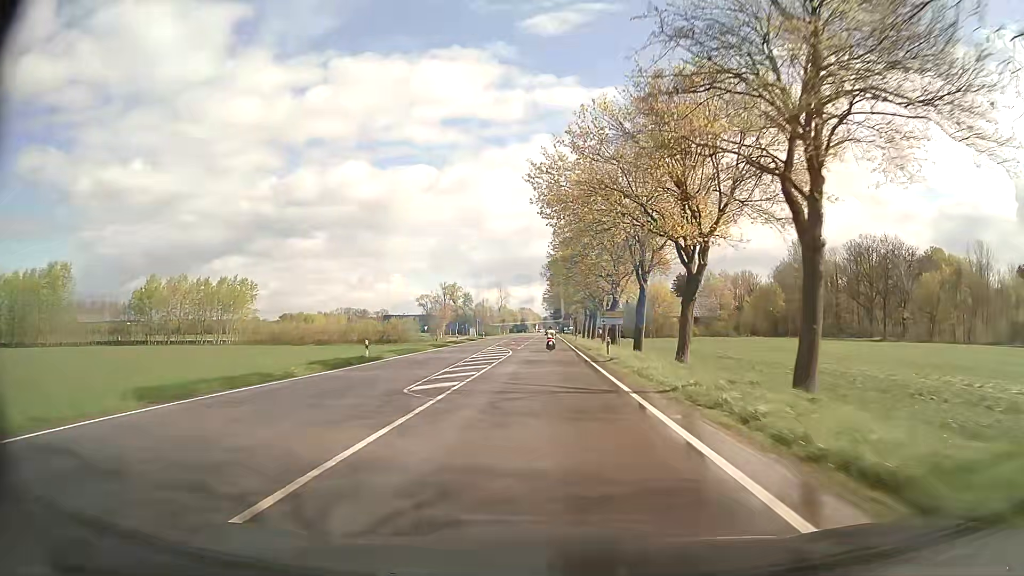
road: secondary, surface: asphalt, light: Day
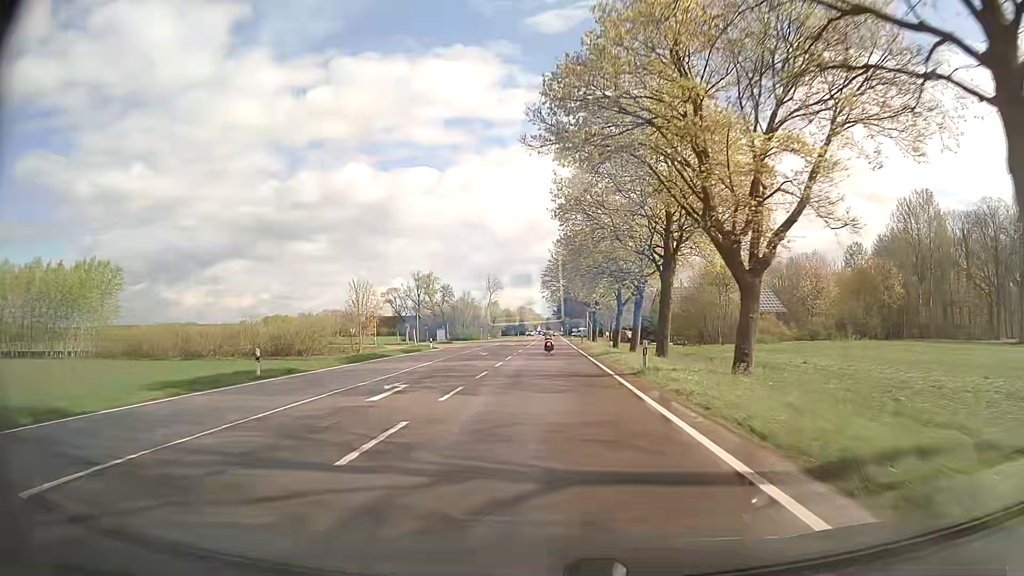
(0.0, +51.4) m; 0°
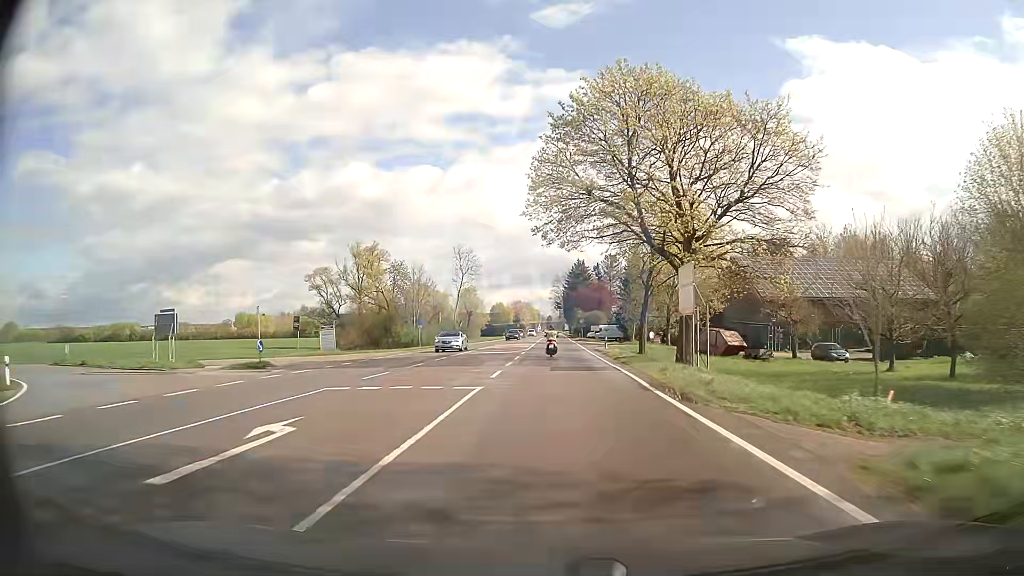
(0.0, +59.3) m; 0°
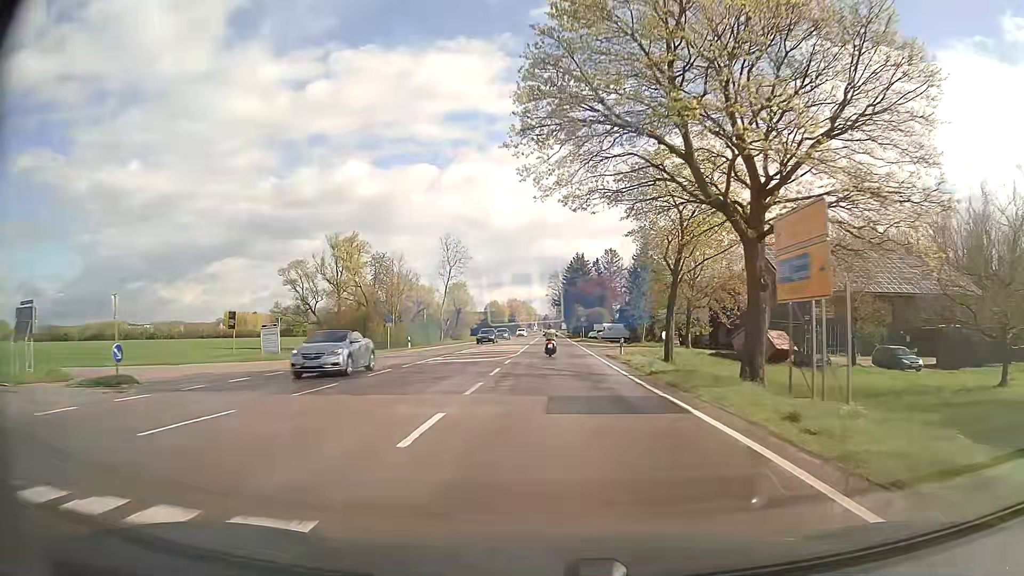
(0.0, +11.2) m; 0°
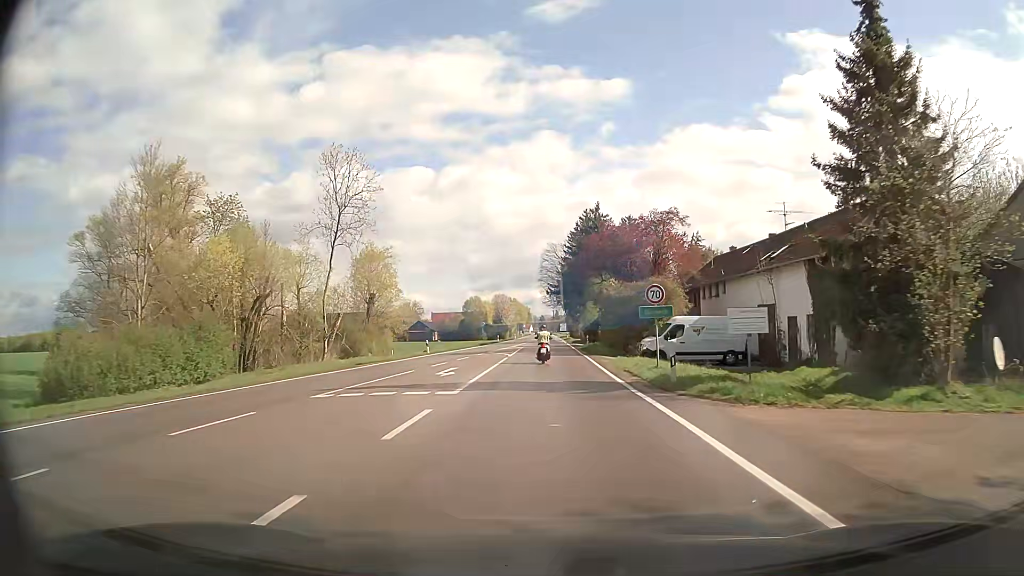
(+0.4, +55.0) m; 0°
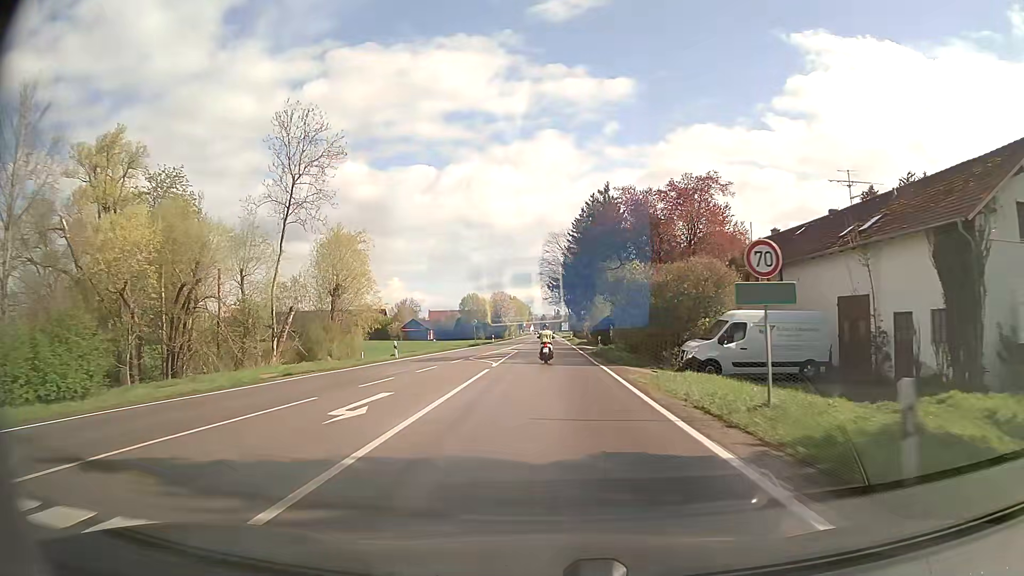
(0.0, +10.6) m; 0°
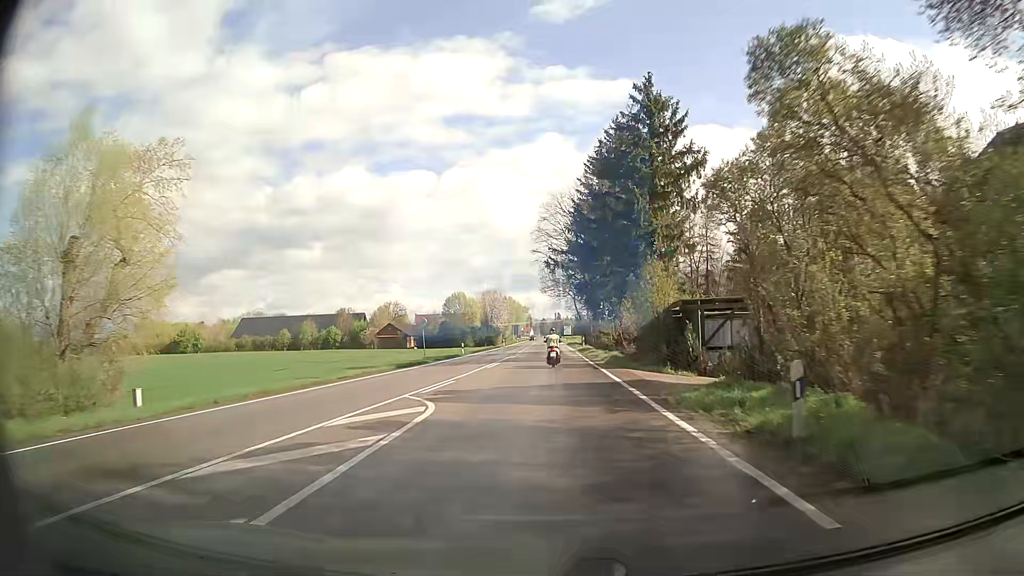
(0.0, +31.2) m; 0°
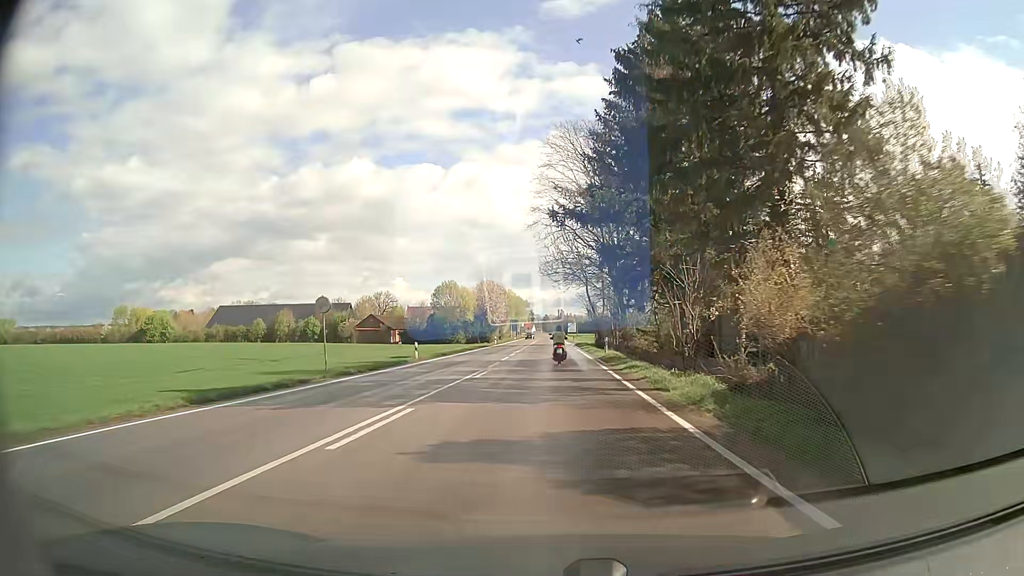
(-0.1, +20.8) m; 0°
(0, +10) (0, +20) (0, +30) (0, +40) (0, +50) (0, +60) (0, +70) (0, +80) (0, +90) (0, +100) m
